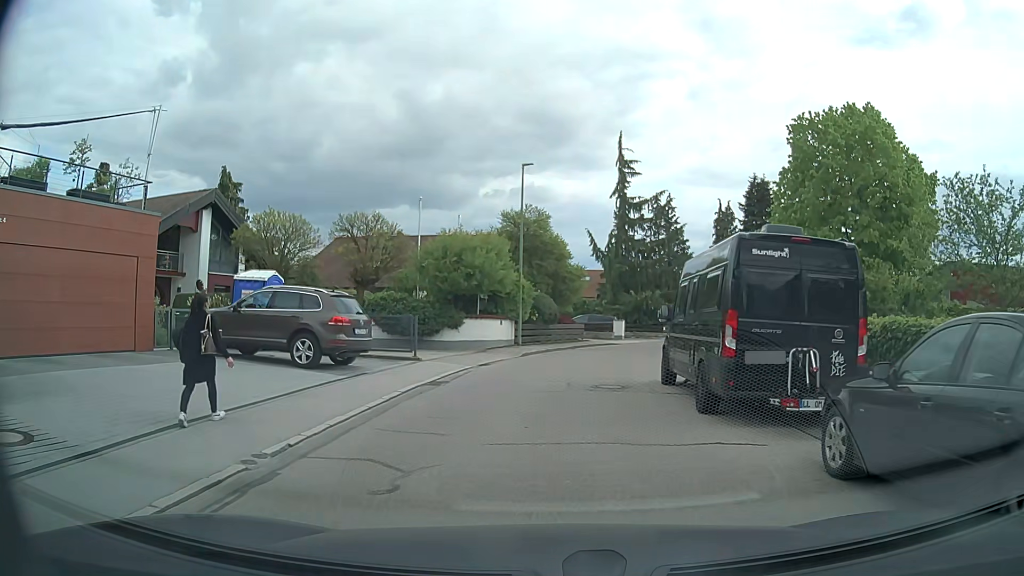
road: residential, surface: asphalt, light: Day
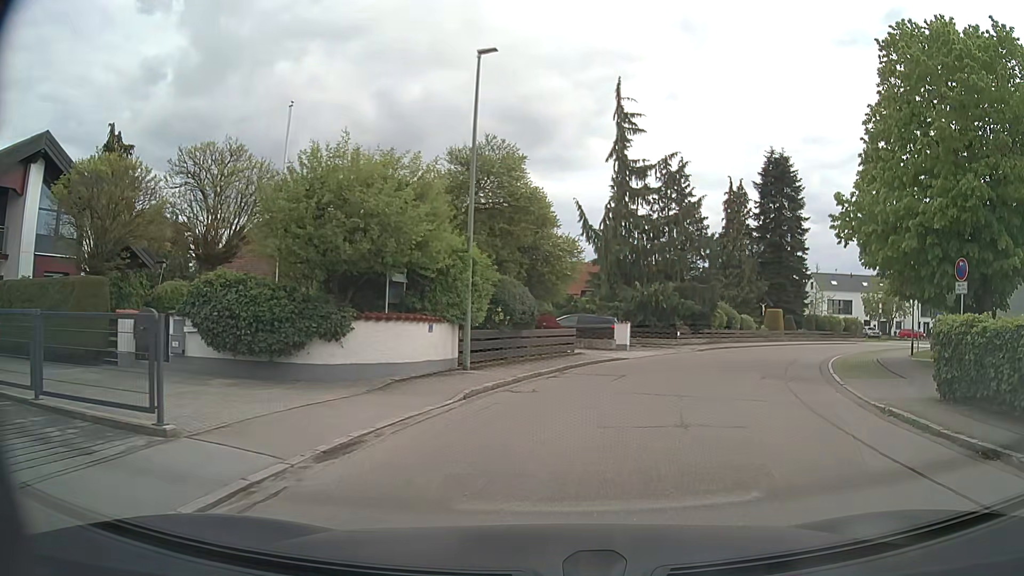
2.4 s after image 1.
(+0.1, +12.2) m; +2°
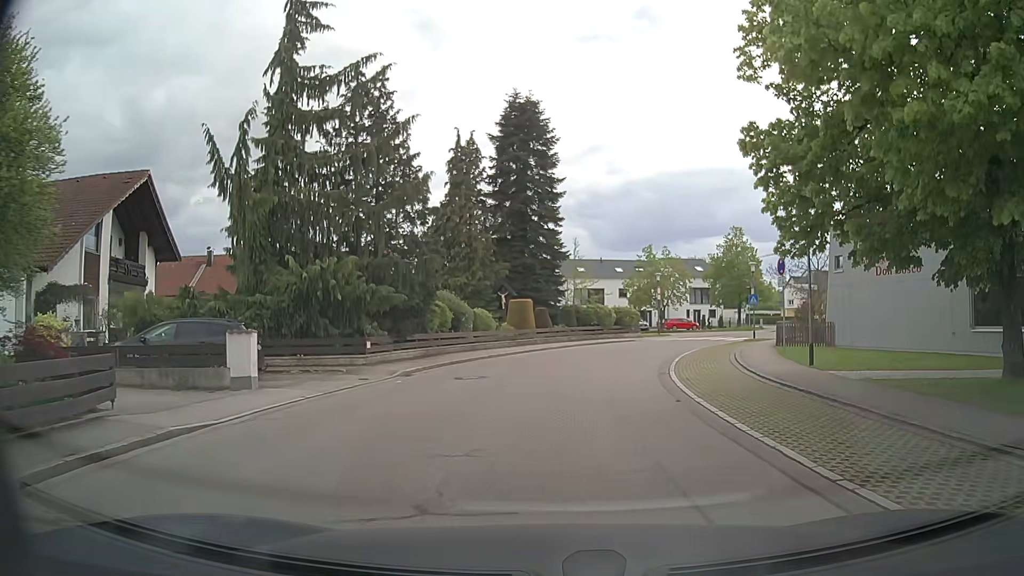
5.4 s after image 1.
(+3.4, +14.5) m; +24°
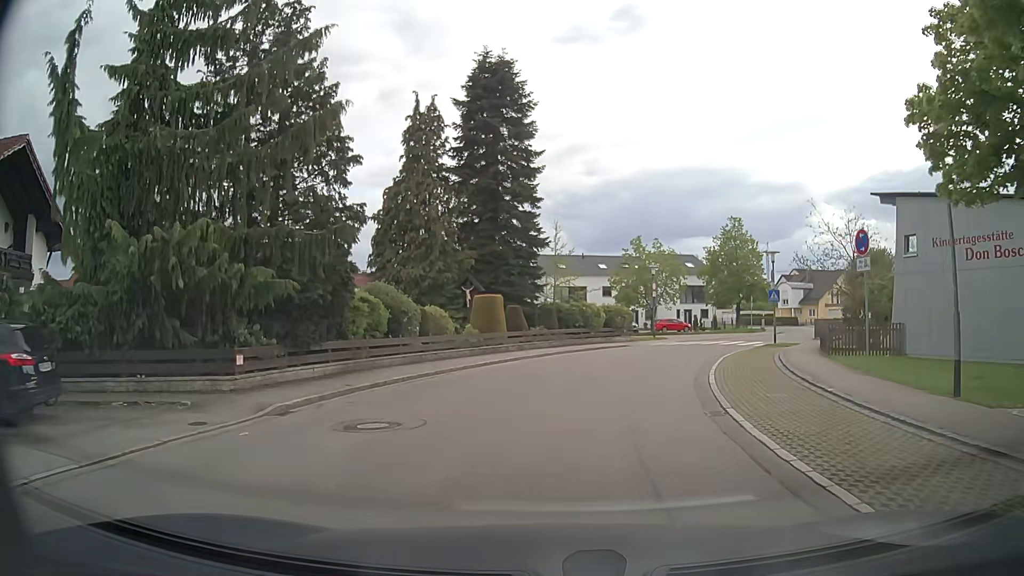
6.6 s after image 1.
(+0.1, +7.6) m; +2°
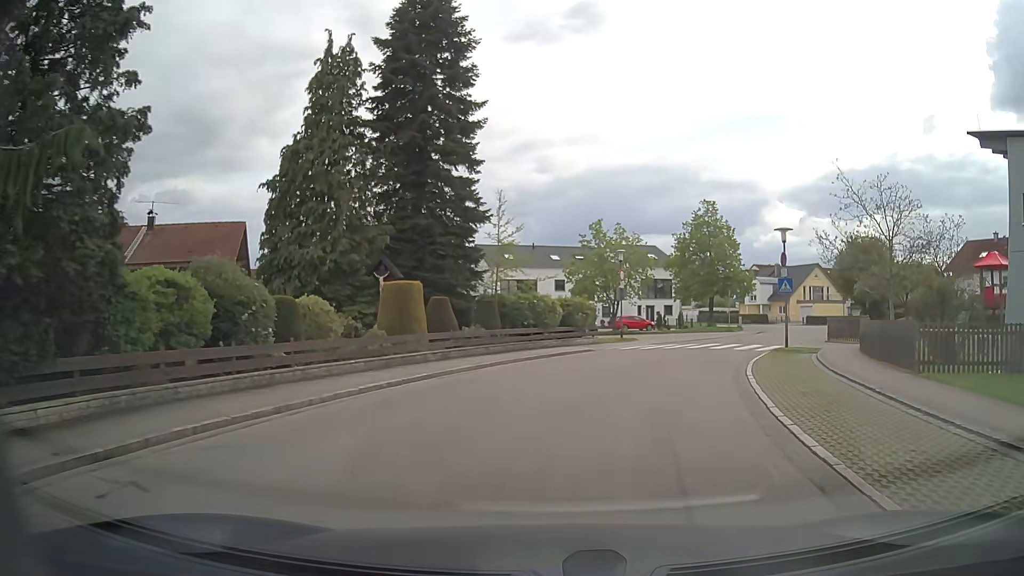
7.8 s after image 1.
(+0.2, +8.1) m; +4°
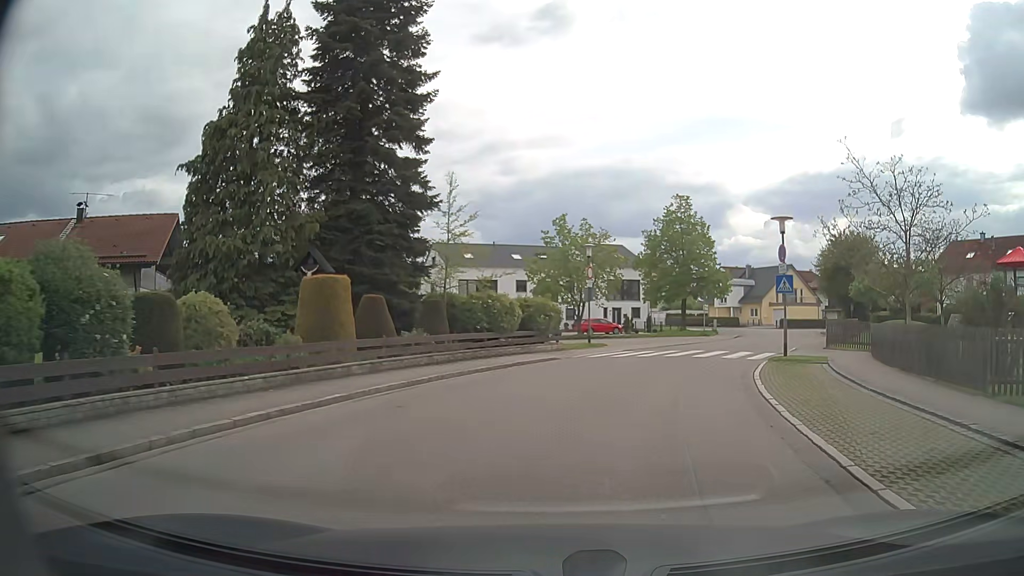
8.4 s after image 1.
(+0.2, +3.8) m; +5°
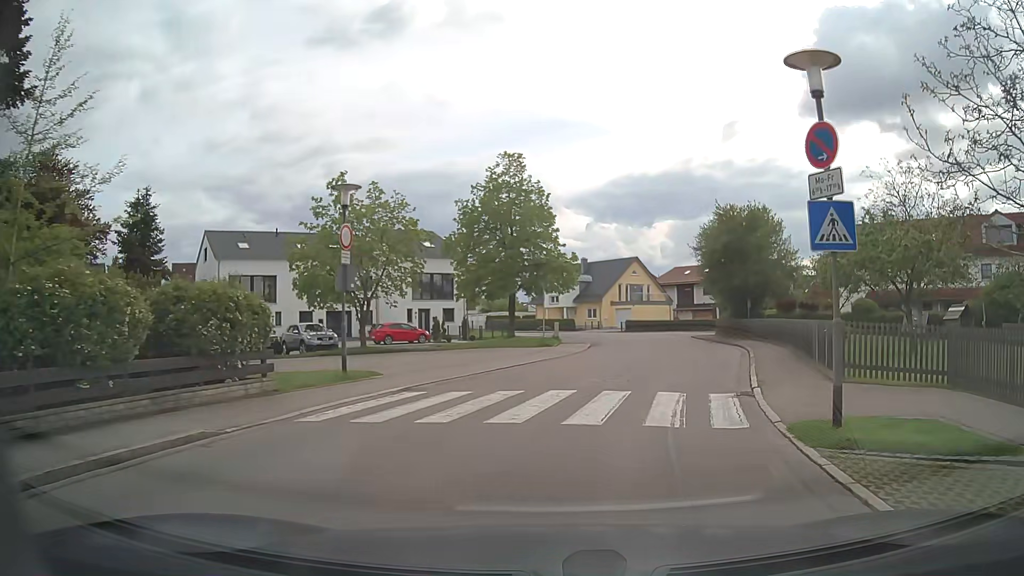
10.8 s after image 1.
(+1.7, +14.5) m; +14°
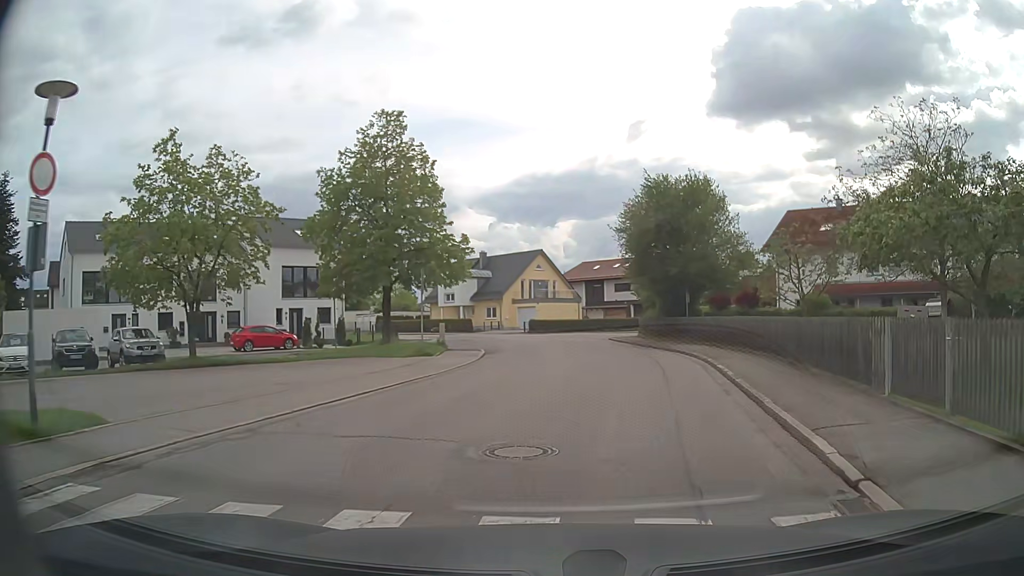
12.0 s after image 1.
(+0.6, +8.2) m; +8°
(+1, +10) (+2, +20) (+2, +30) (+1, +40) (-1, +50) (-5, +58) (-12, +66) (-19, +73) (-27, +80) (-34, +86) m
